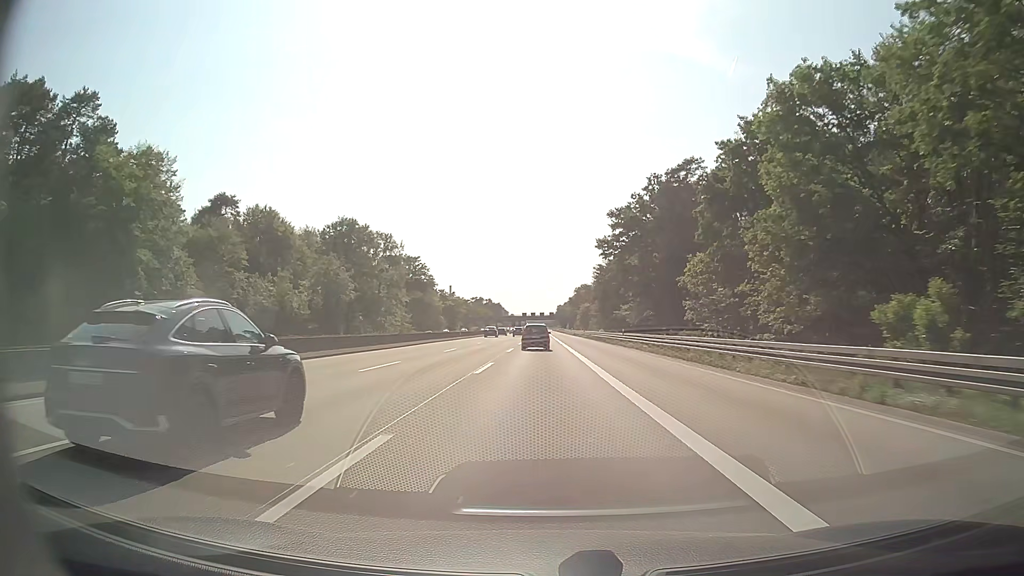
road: motorway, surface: asphalt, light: Day
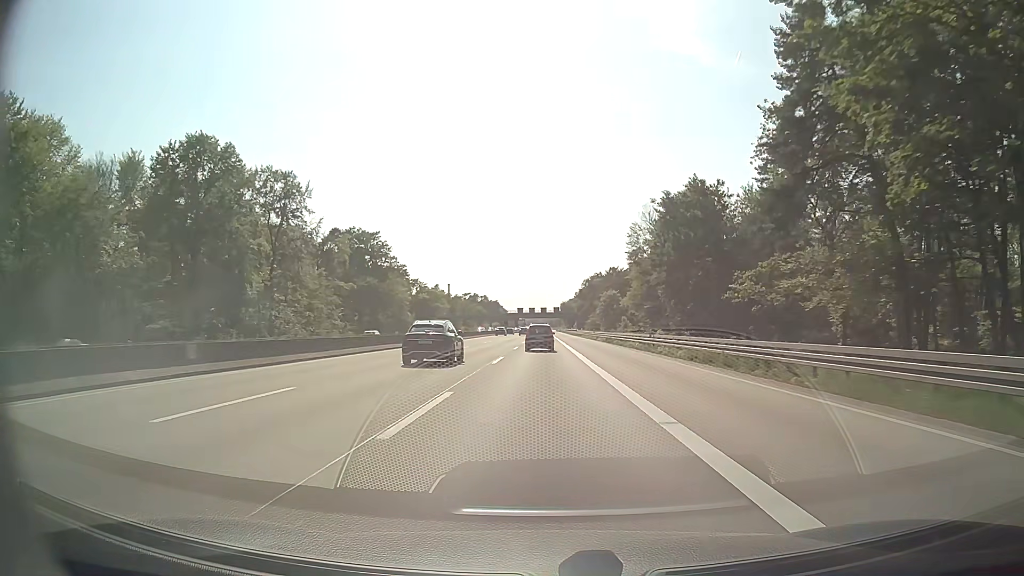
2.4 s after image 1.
(-0.1, +65.8) m; 0°
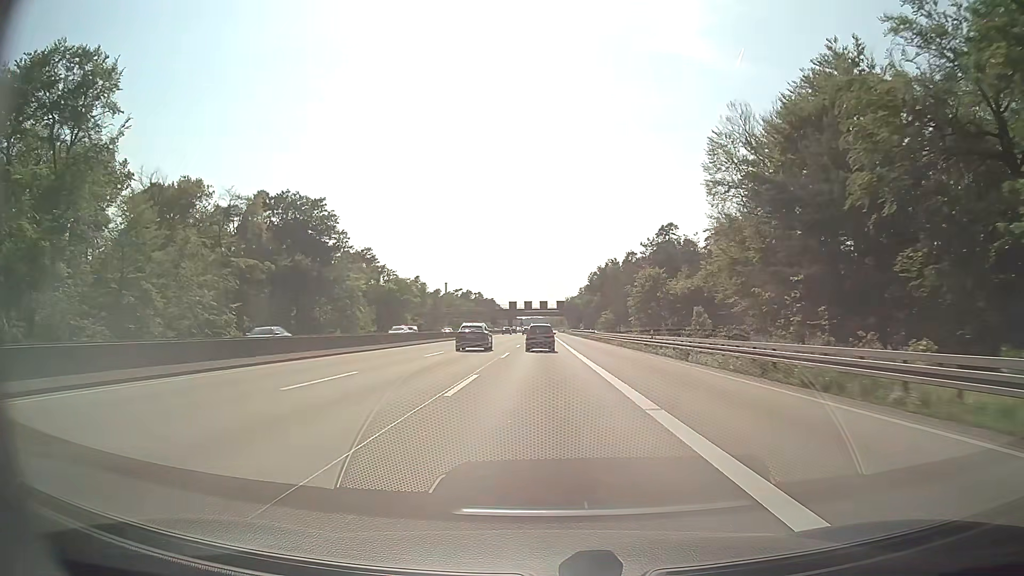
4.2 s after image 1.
(-0.1, +48.8) m; 0°
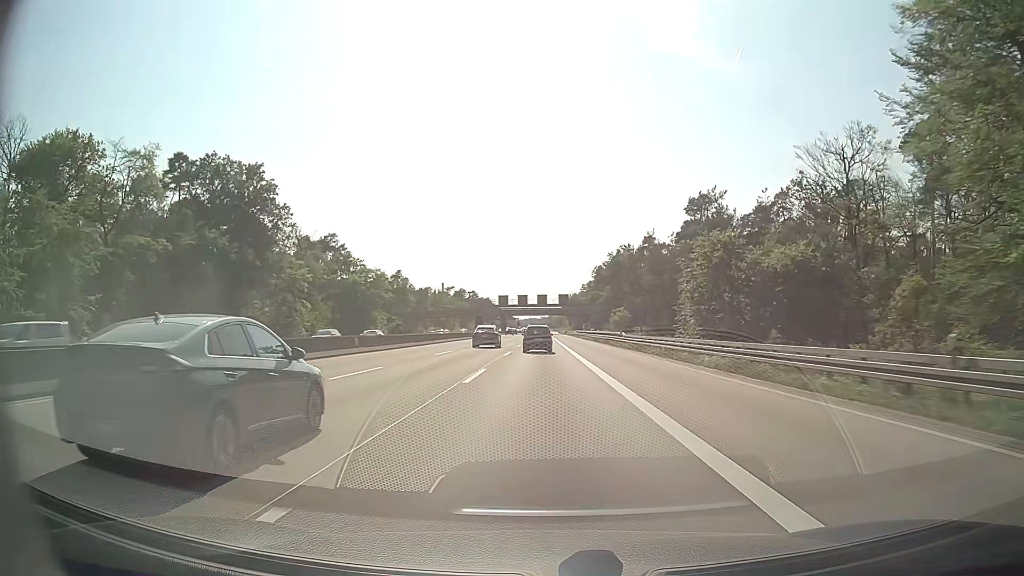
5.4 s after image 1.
(0.0, +32.3) m; 0°
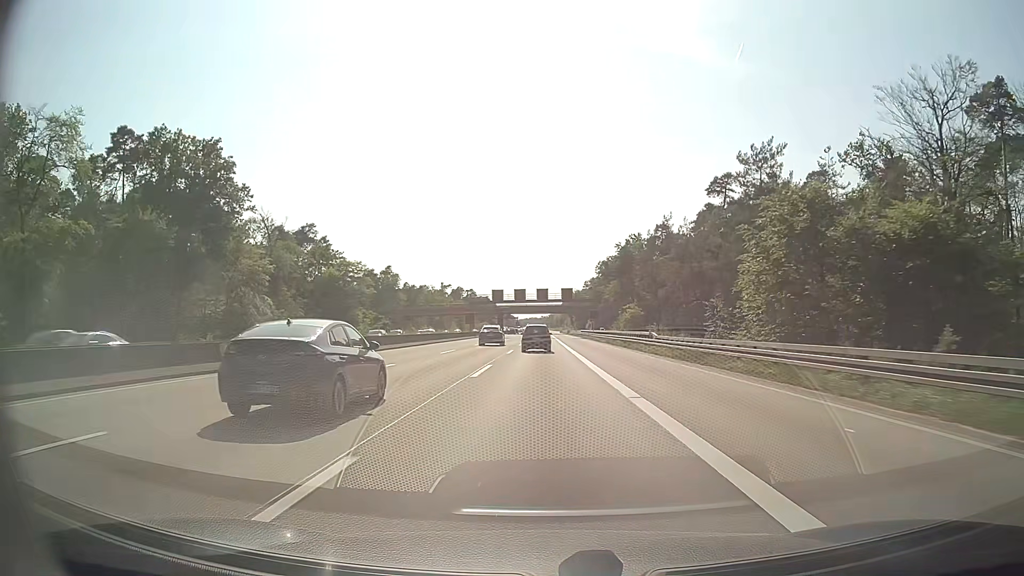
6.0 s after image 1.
(0.0, +16.1) m; 0°
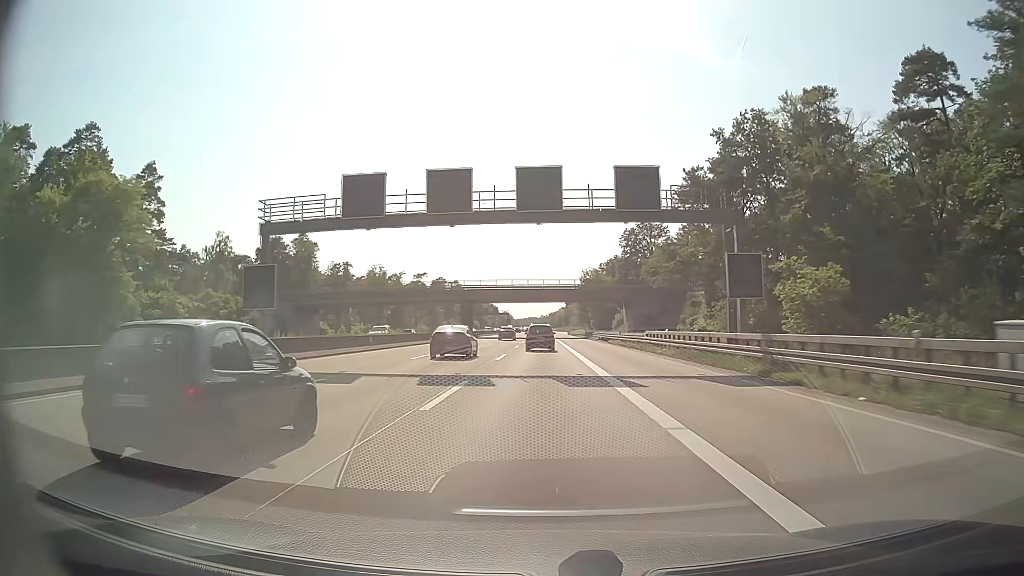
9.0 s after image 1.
(+0.1, +80.1) m; 0°
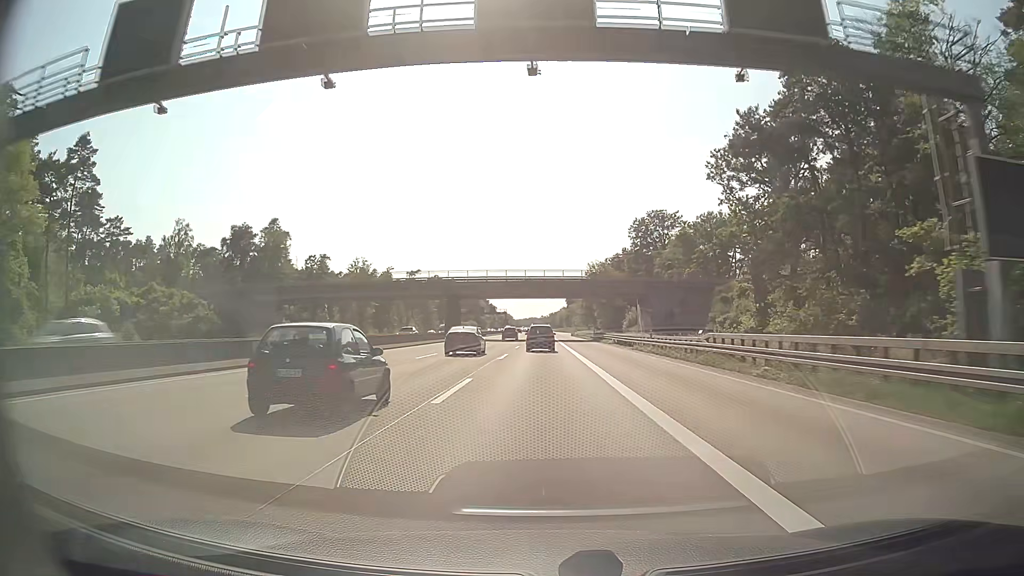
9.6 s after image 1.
(0.0, +16.0) m; 0°
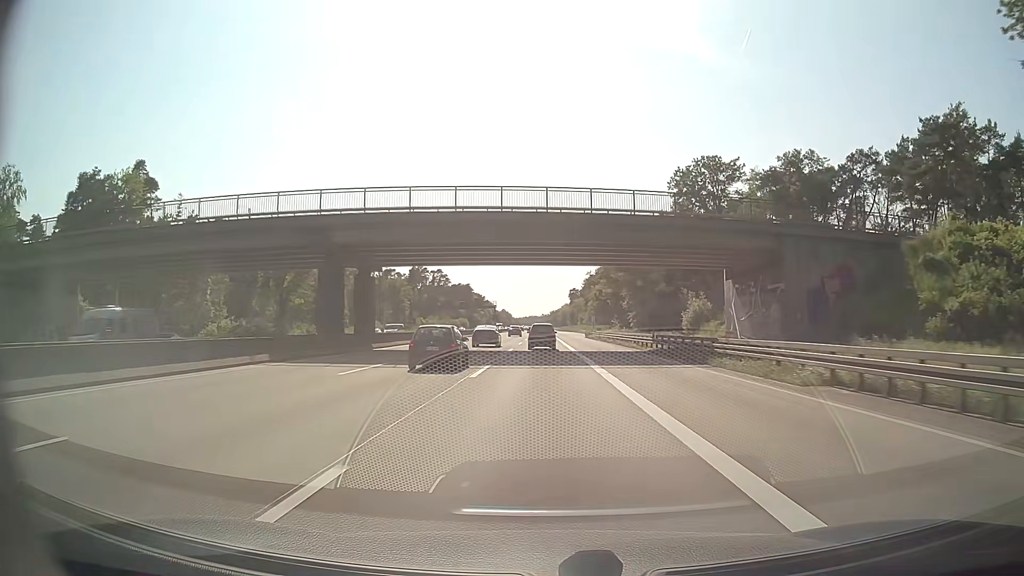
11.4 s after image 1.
(+0.1, +47.9) m; 0°
(0, +10) (0, +20) (0, +30) (0, +40) (0, +50) (0, +60) (0, +70) (0, +80) (0, +90) (0, +100) m
